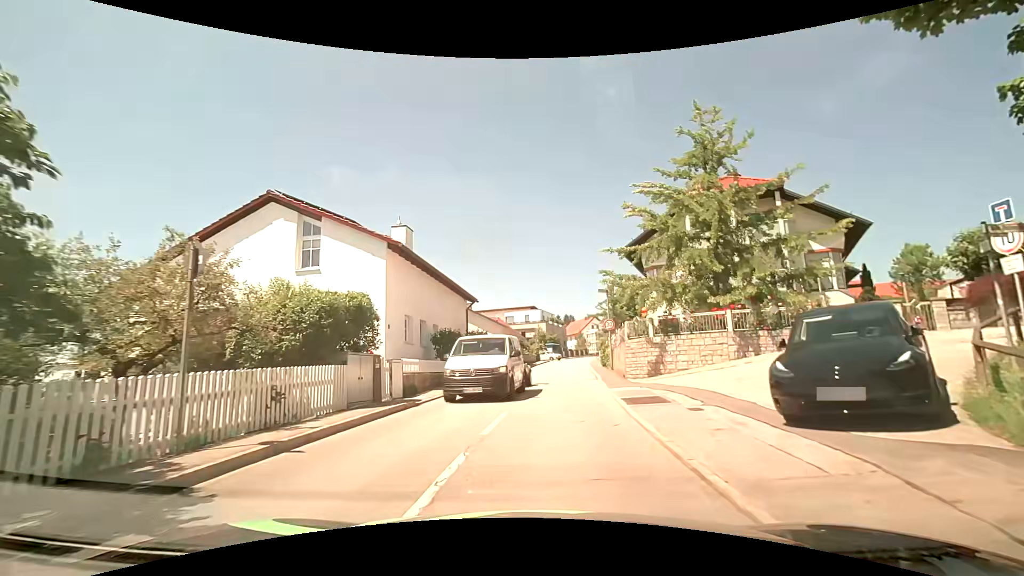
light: Day
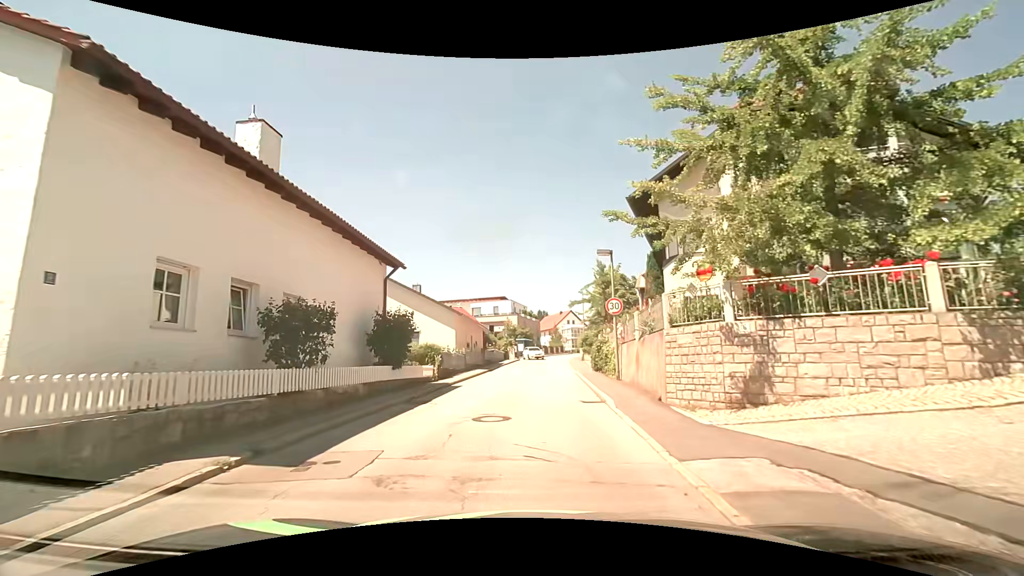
(+0.6, +11.4) m; +4°
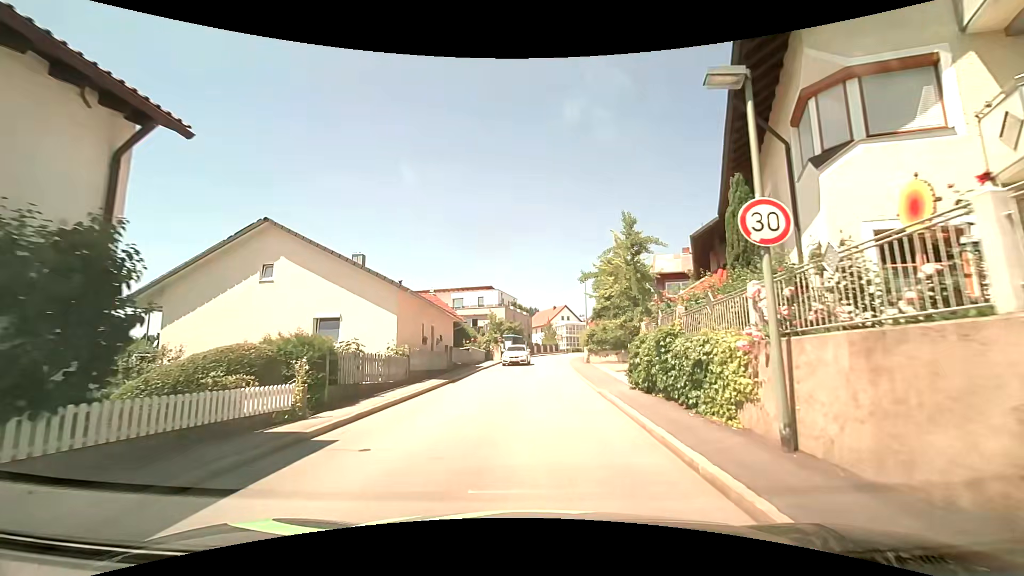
(-0.1, +12.0) m; -1°
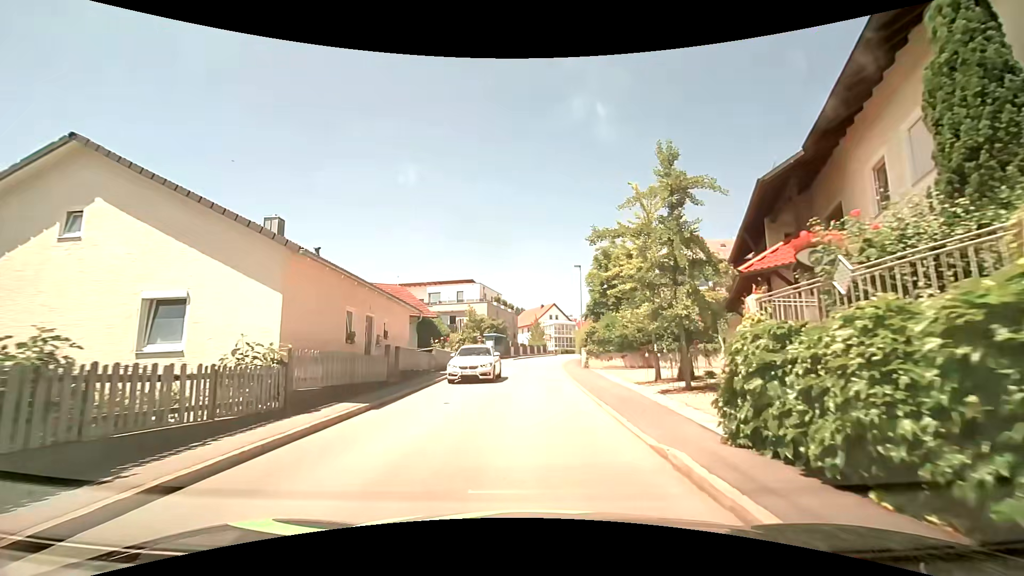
(+0.3, +8.0) m; +3°
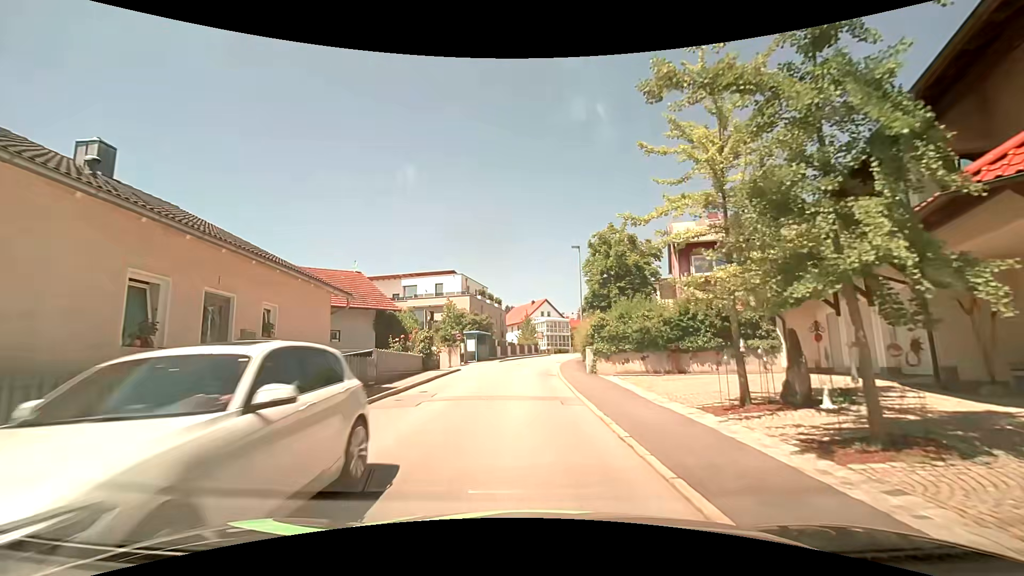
(+0.2, +7.8) m; +1°
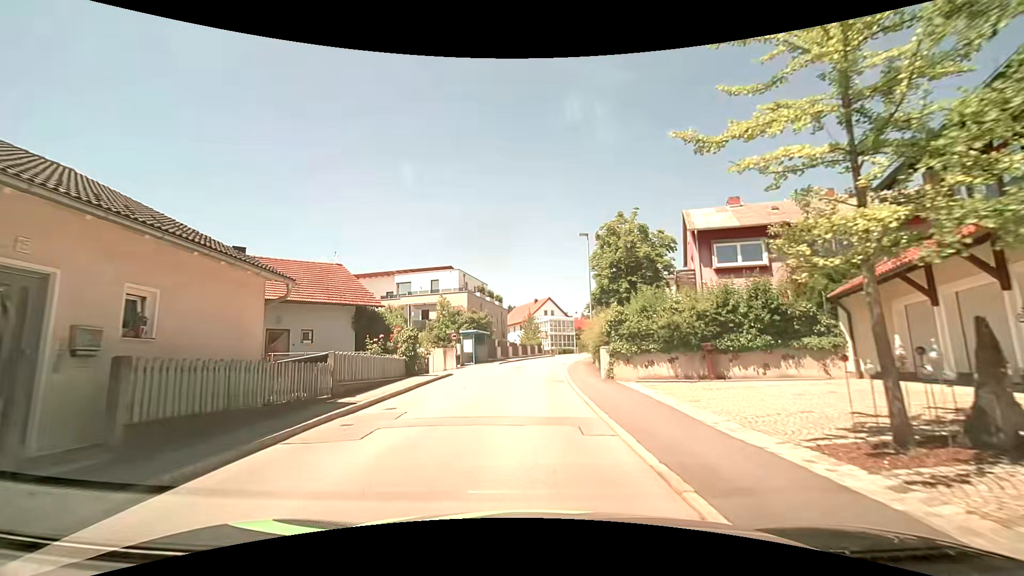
(0.0, +3.9) m; +1°
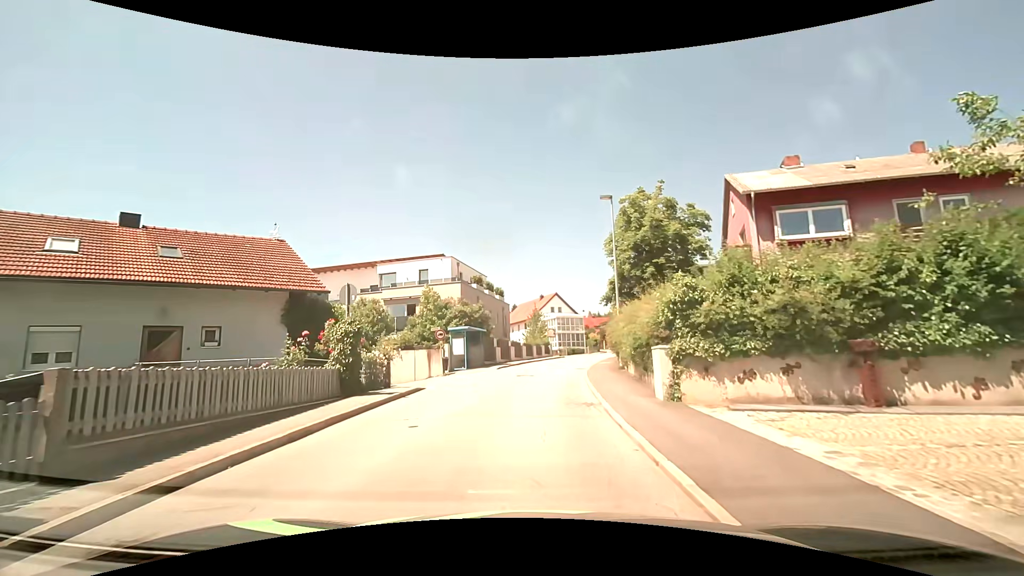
(-0.2, +7.7) m; -1°
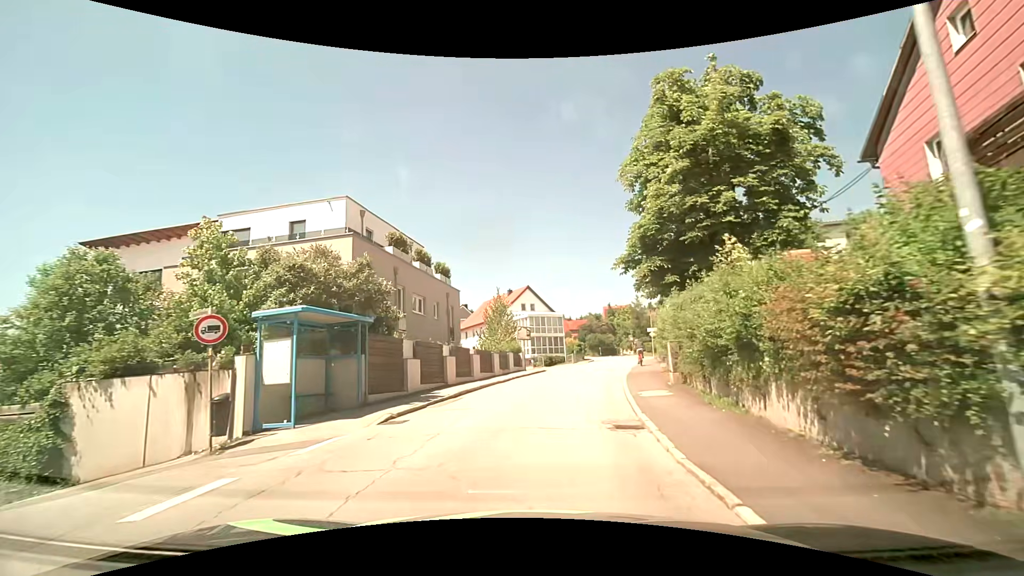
(+0.1, +19.0) m; +3°
(0, +10) (+2, +20) (+3, +30) (+6, +39) (+8, +49) (+10, +59) (+12, +69) (+12, +79) (+11, +89) (+6, +97) m
